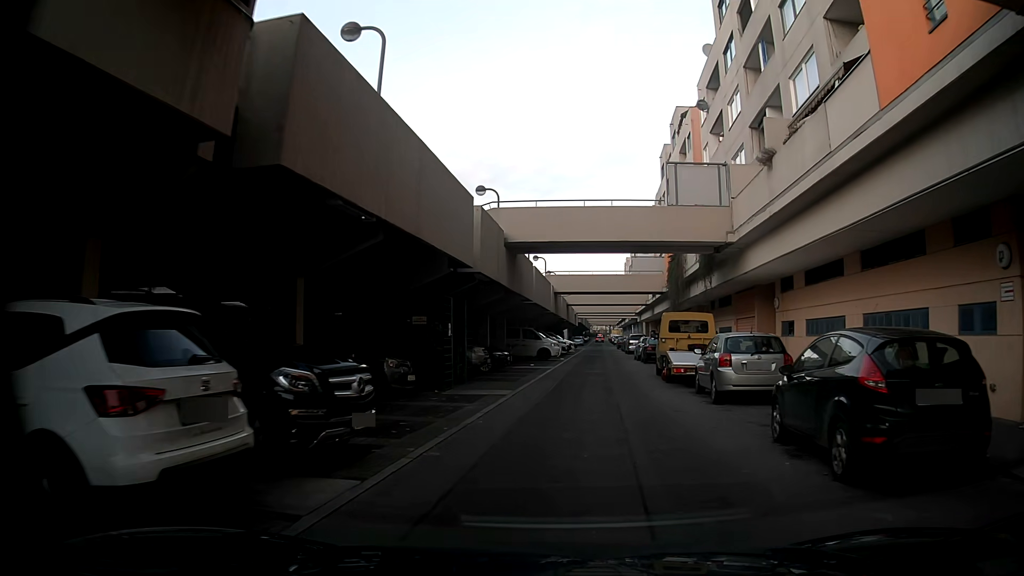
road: residential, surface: asphalt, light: Day
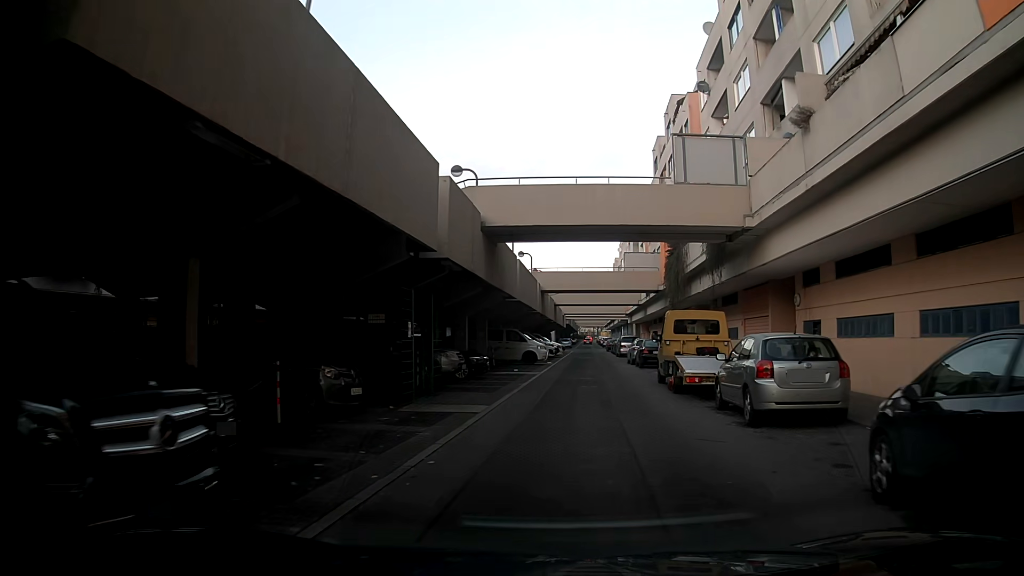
(+0.1, +3.4) m; +3°
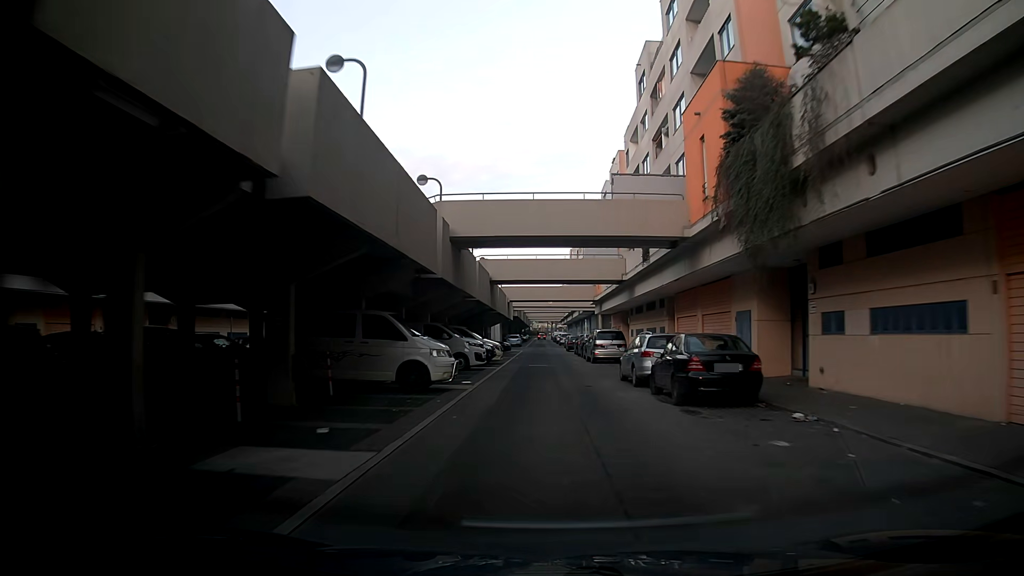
(+0.8, +20.3) m; +4°
(0, +10) (0, +20) (0, +30) (-1, +40) (-1, +50) (-1, +60) (-1, +70) (-1, +80) (-1, +90) (-2, +100) m
